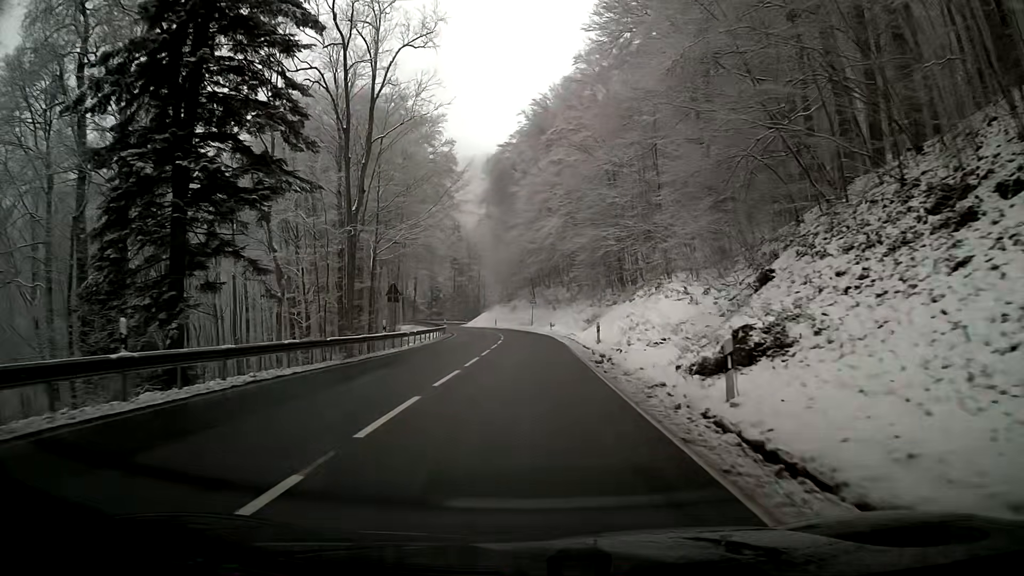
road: primary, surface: asphalt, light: Day
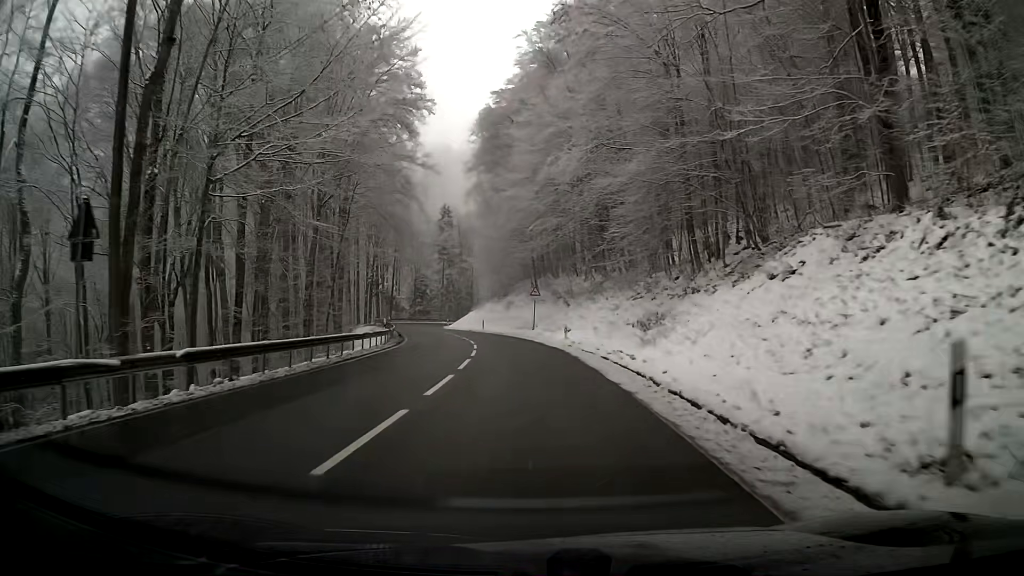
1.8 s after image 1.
(+0.3, +26.0) m; 0°
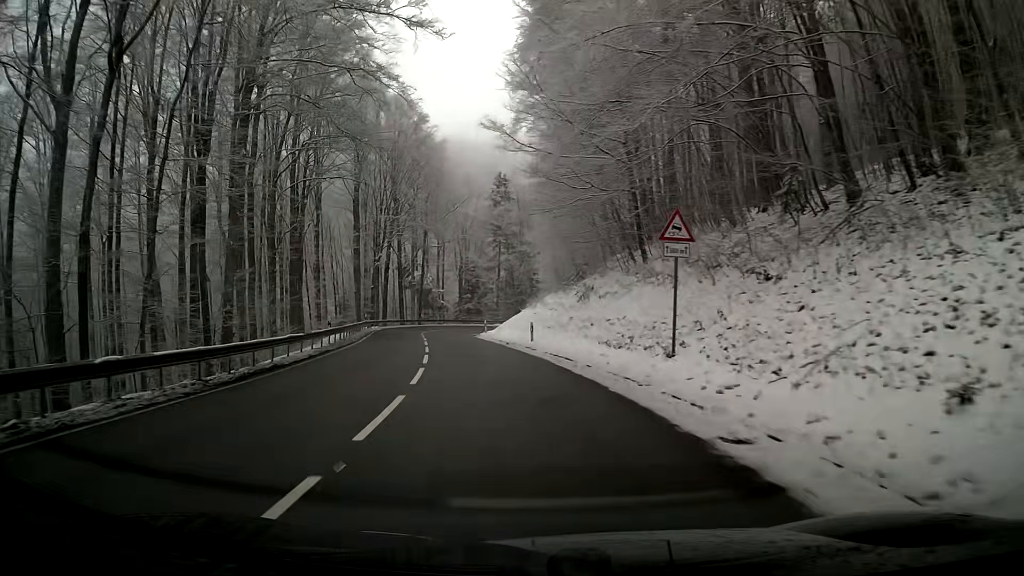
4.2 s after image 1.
(-1.9, +35.1) m; -8°
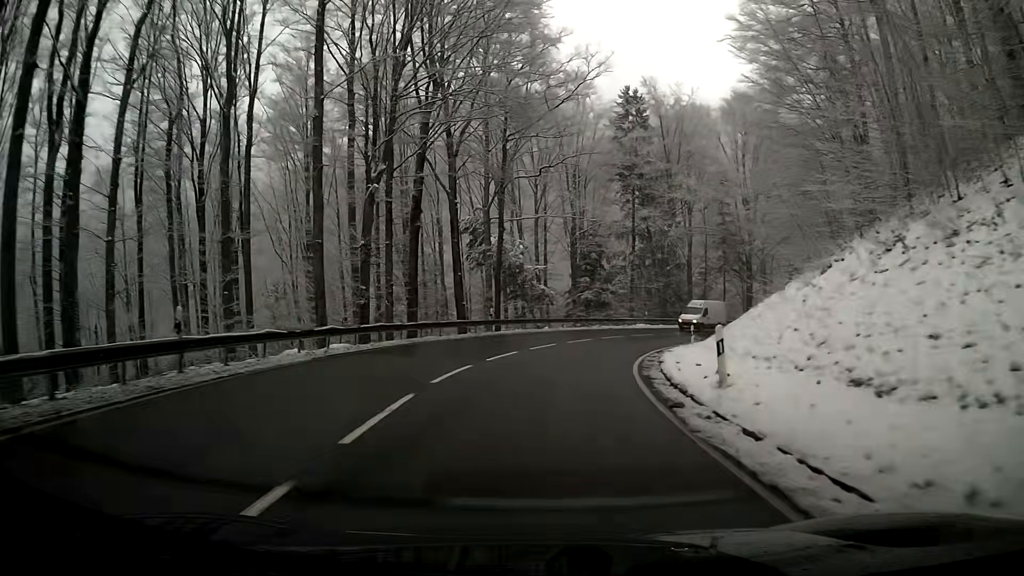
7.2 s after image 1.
(-3.6, +42.9) m; -7°
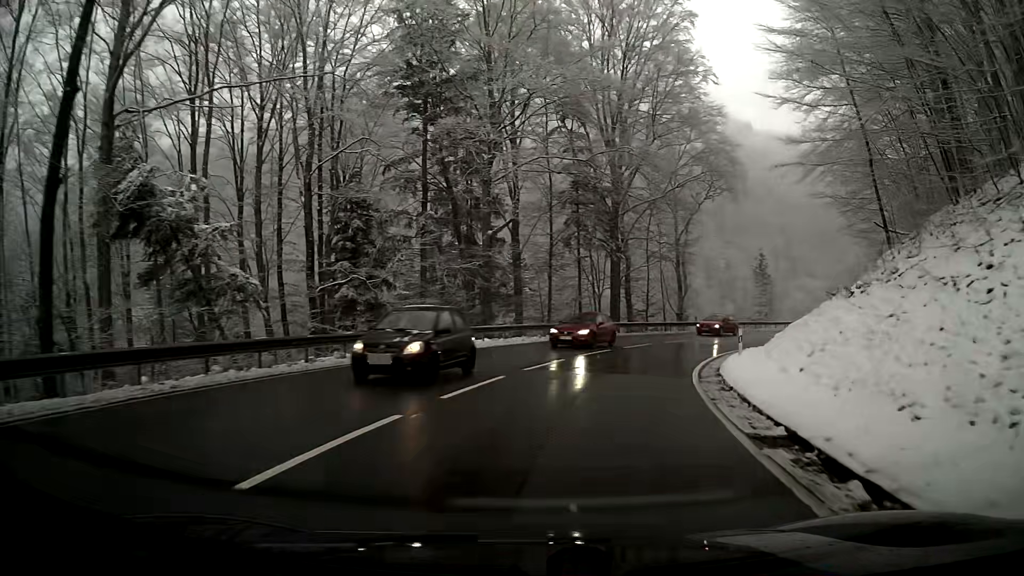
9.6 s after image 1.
(+4.2, +30.9) m; +19°
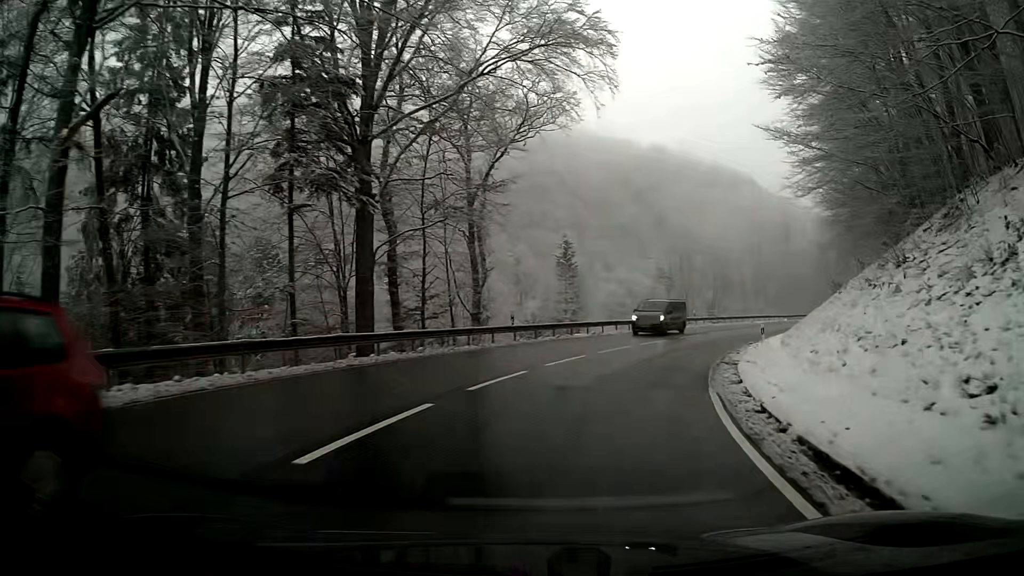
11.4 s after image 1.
(+3.6, +22.4) m; +19°
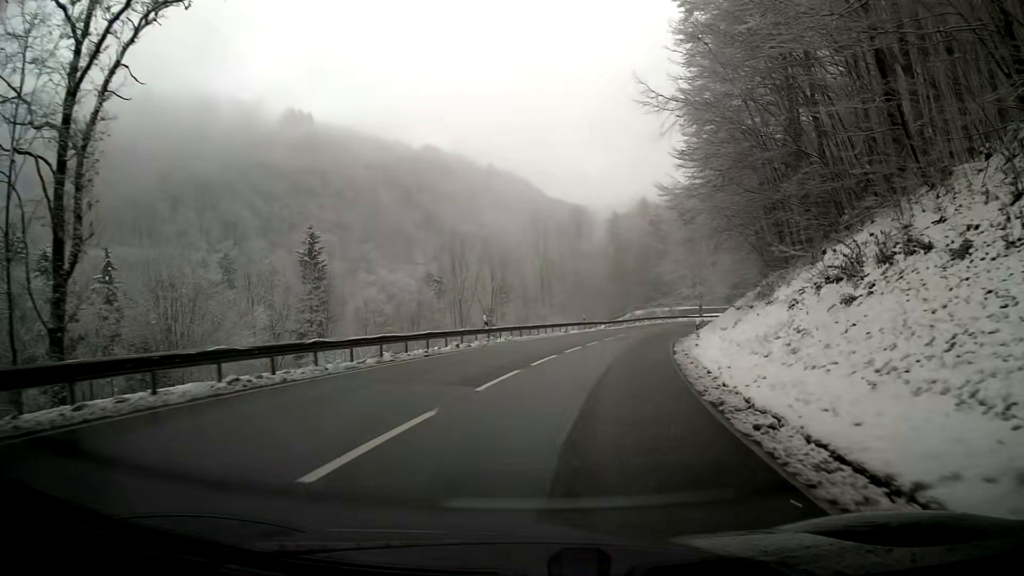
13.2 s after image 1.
(+3.5, +22.6) m; +18°
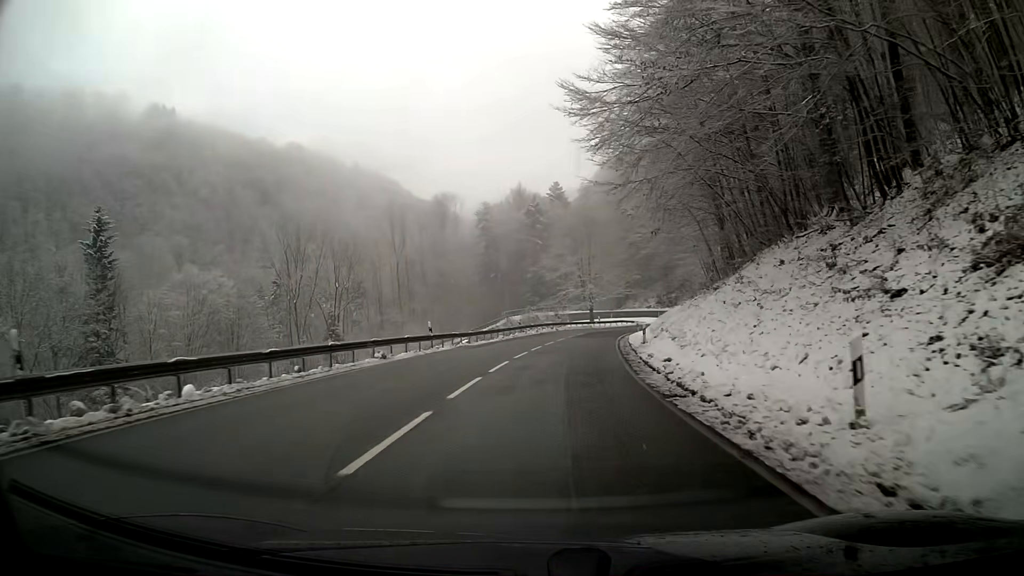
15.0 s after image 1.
(+2.5, +23.6) m; +11°
